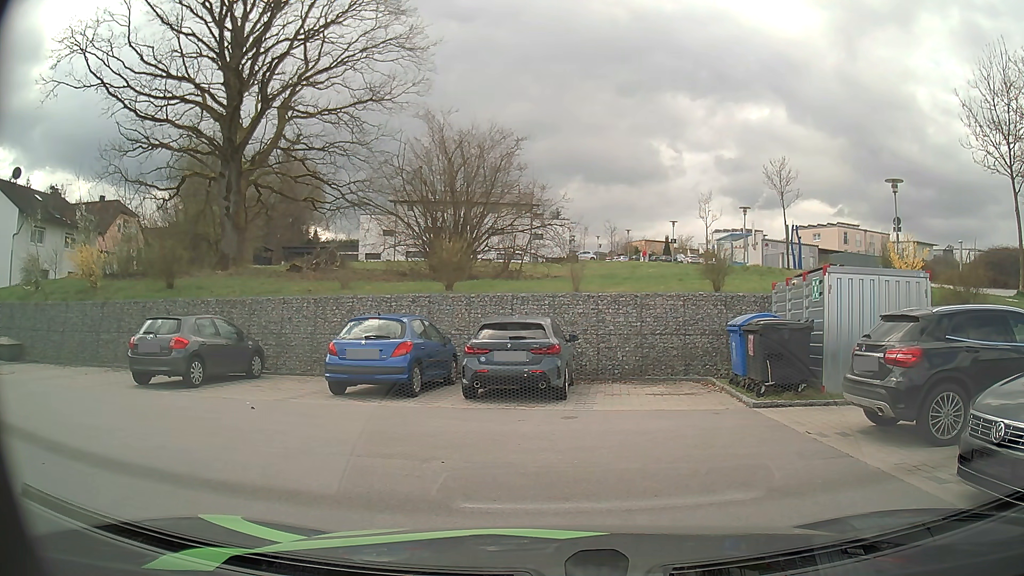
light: Day
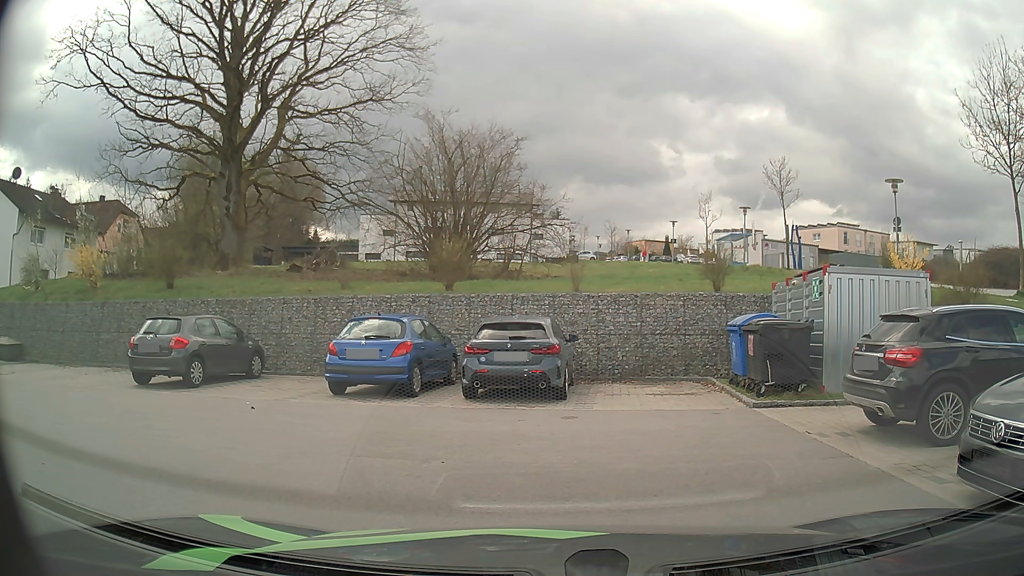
(0.0, 0.0) m; 0°
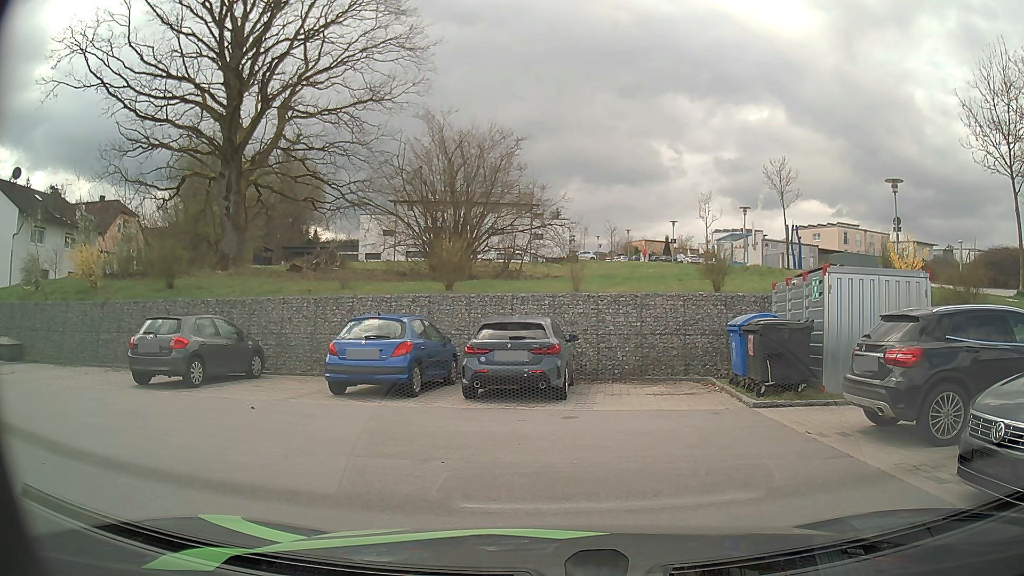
(0.0, 0.0) m; 0°
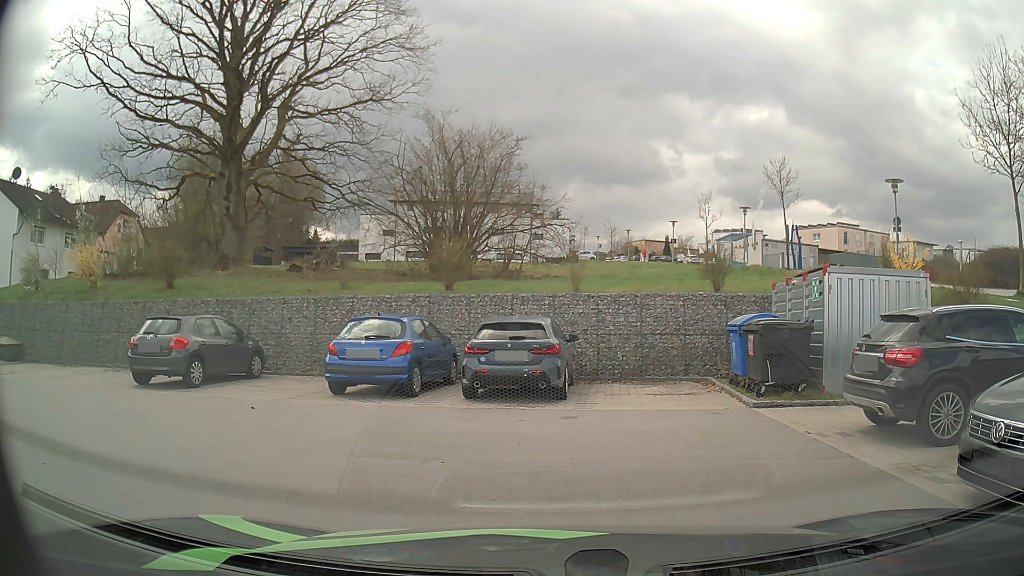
(0.0, 0.0) m; 0°
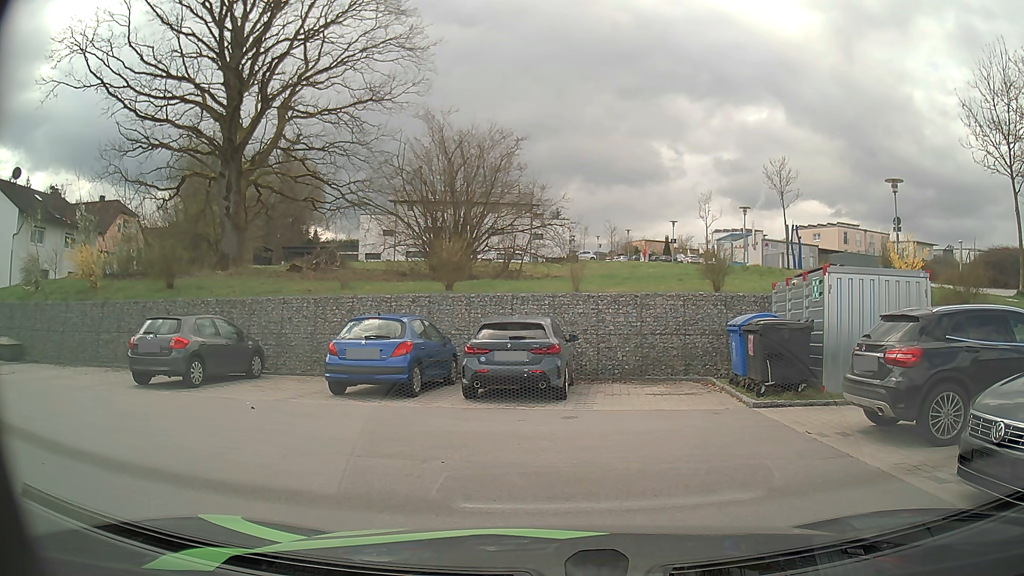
(0.0, 0.0) m; 0°
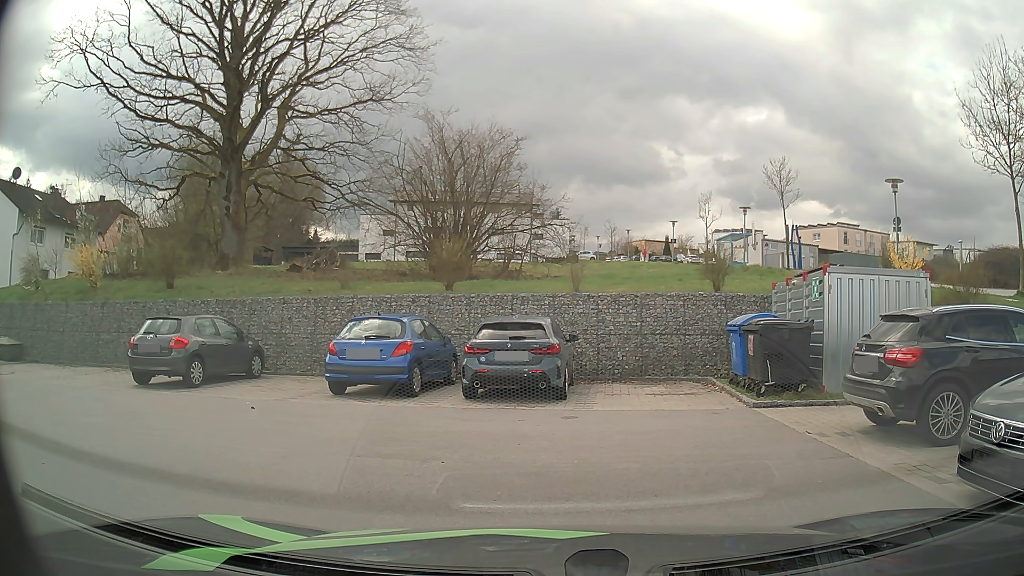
(0.0, 0.0) m; 0°
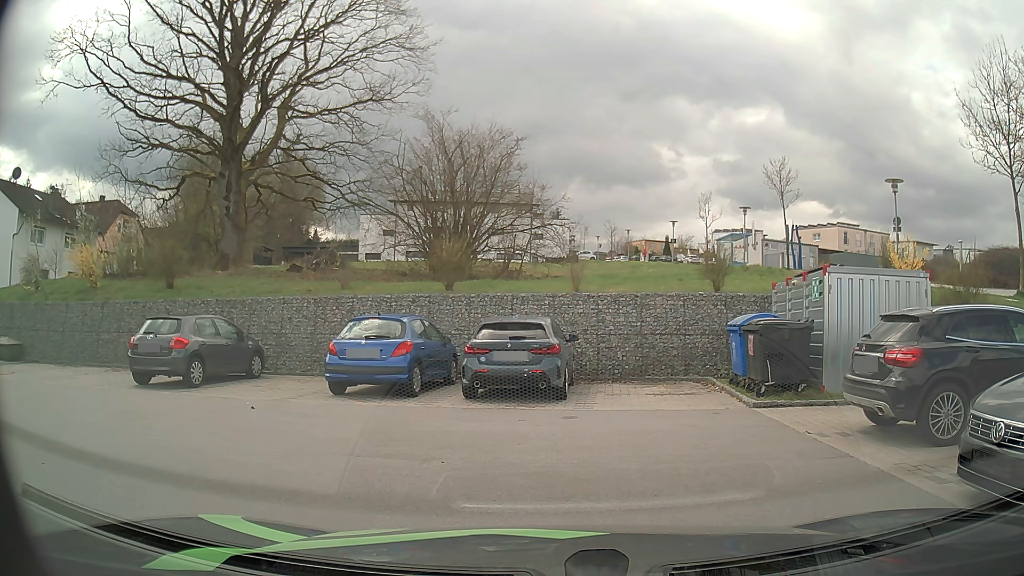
(0.0, 0.0) m; 0°
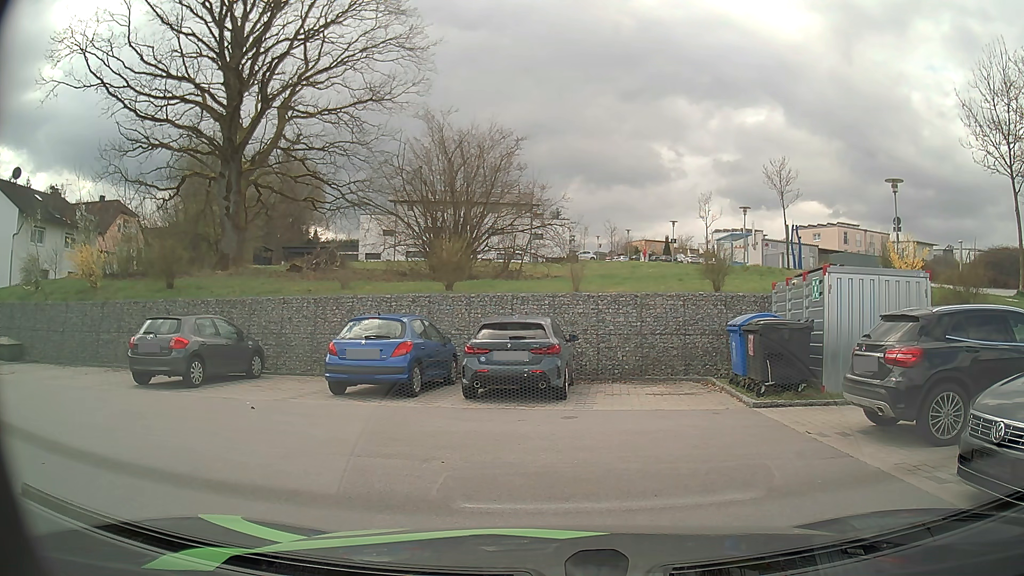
(0.0, 0.0) m; 0°
